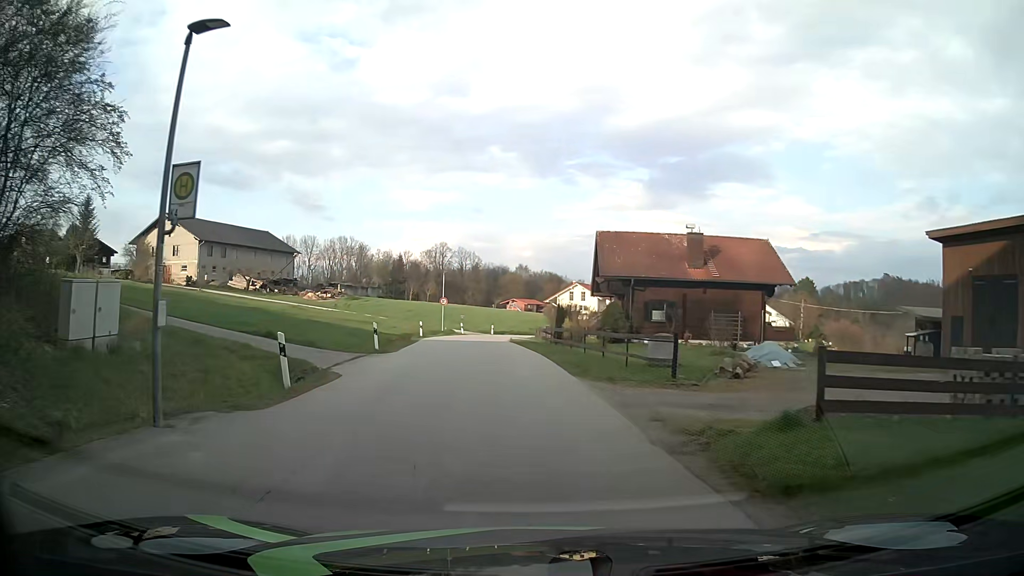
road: residential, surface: asphalt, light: Day
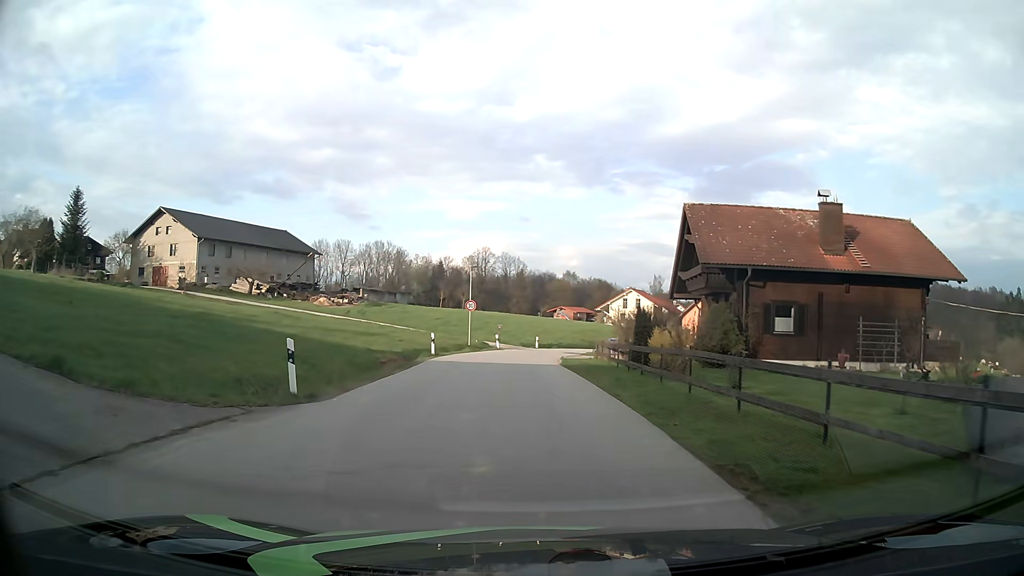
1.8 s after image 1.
(-0.5, +13.3) m; -4°
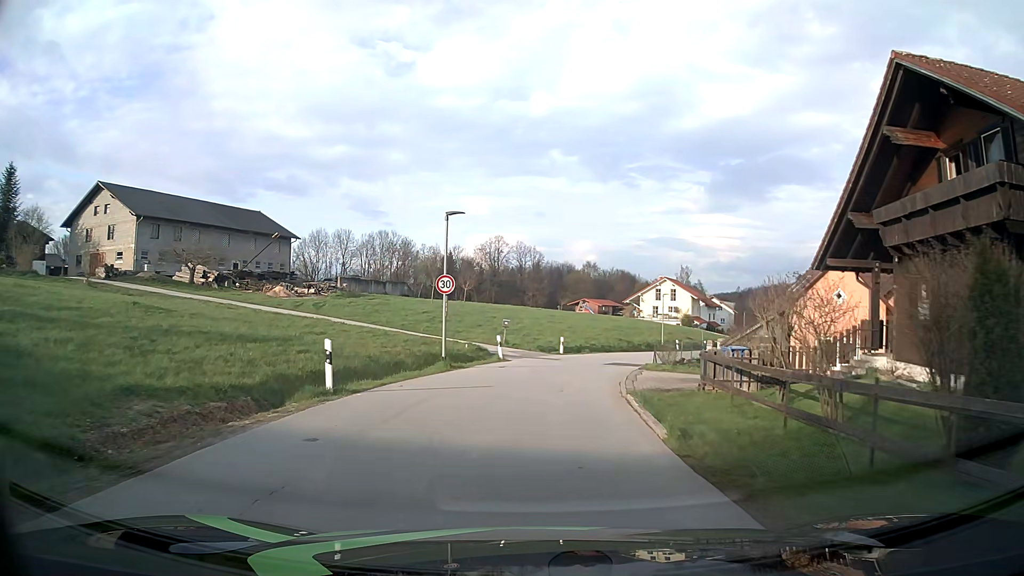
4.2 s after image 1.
(-0.3, +17.8) m; -1°
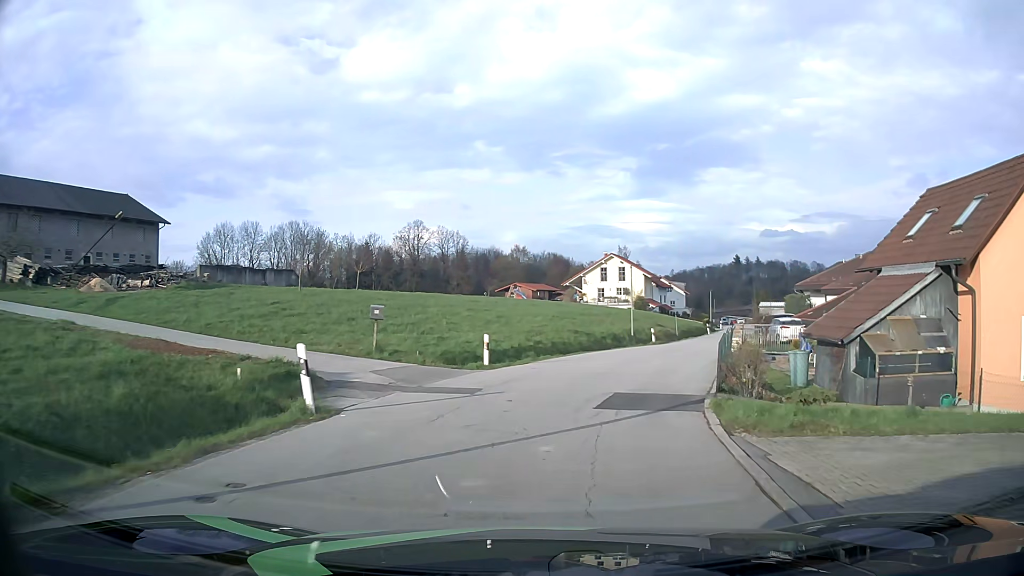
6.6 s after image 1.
(+0.7, +18.1) m; +6°
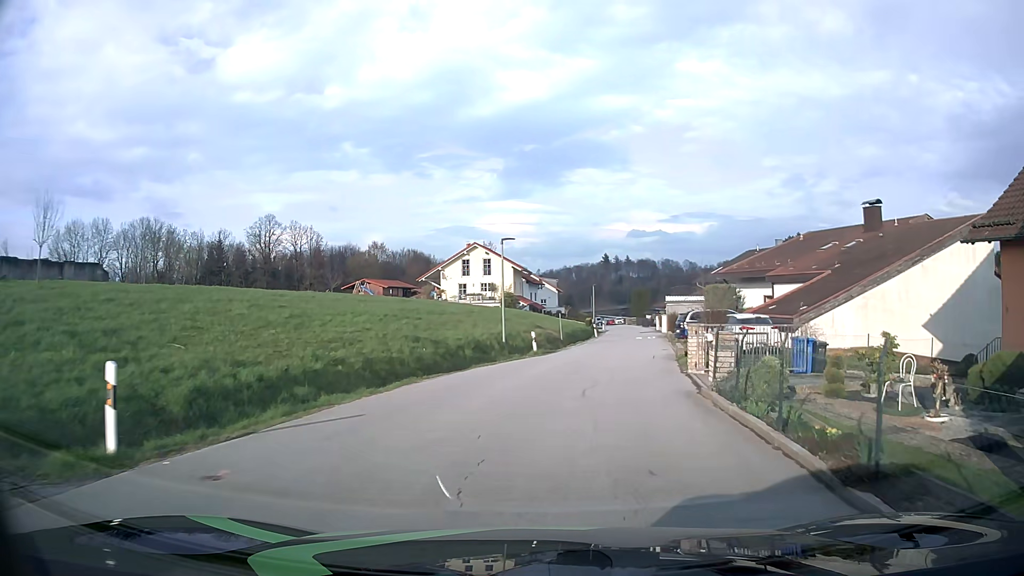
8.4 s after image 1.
(+1.3, +13.5) m; +11°
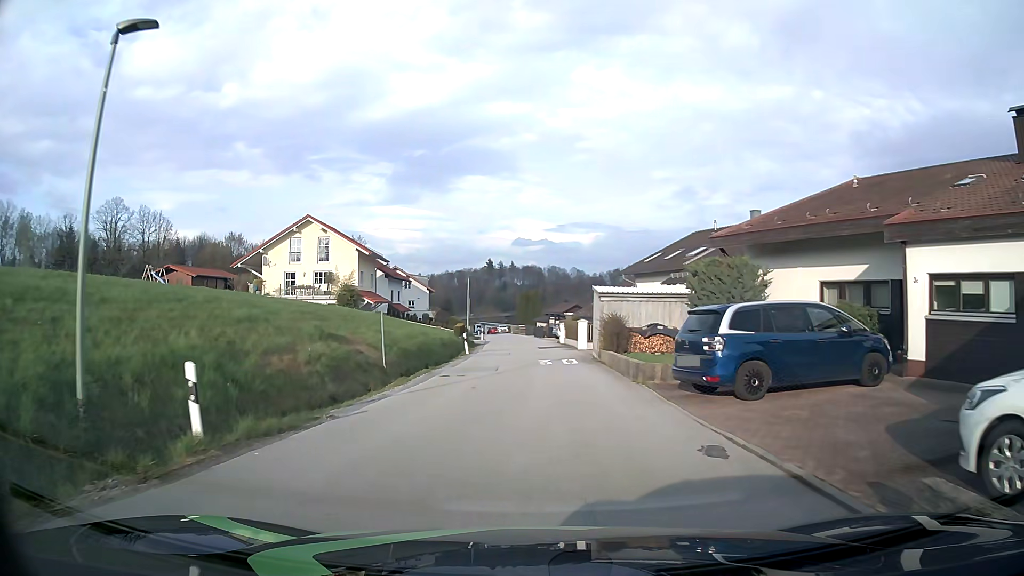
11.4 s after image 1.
(+2.4, +22.5) m; +10°
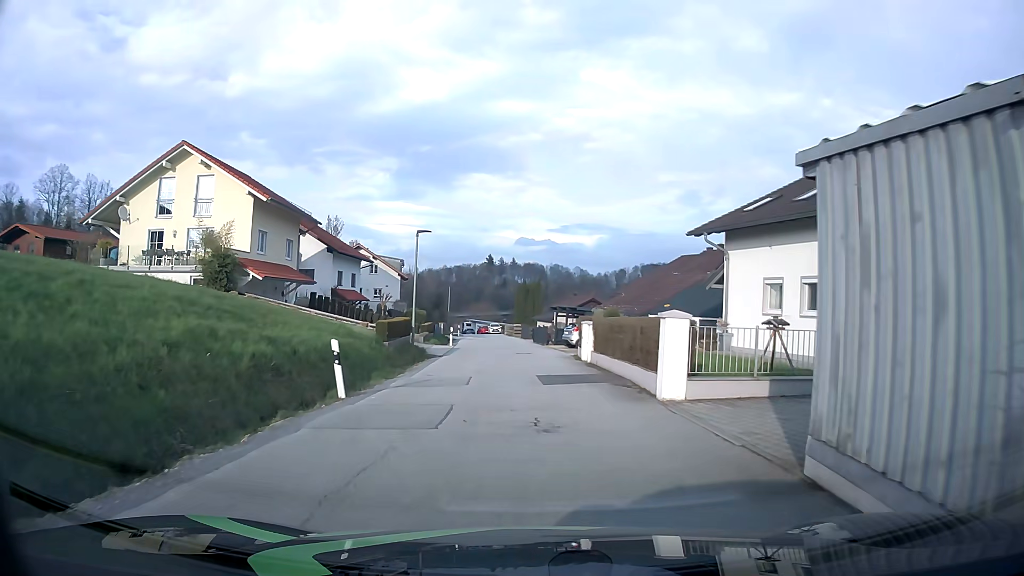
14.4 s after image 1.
(+0.2, +22.4) m; 0°
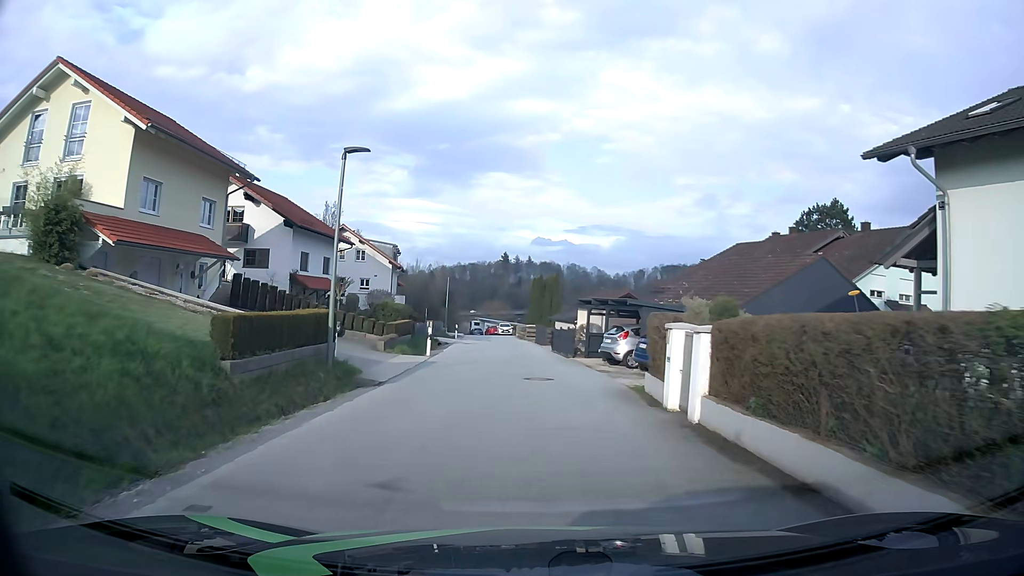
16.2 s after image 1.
(-0.1, +13.4) m; -1°
(0, +10) (-1, +20) (-1, +30) (-2, +40) (-2, +50) (-3, +60) (-5, +70) (-7, +80) (-9, +89) (-11, +99) m
